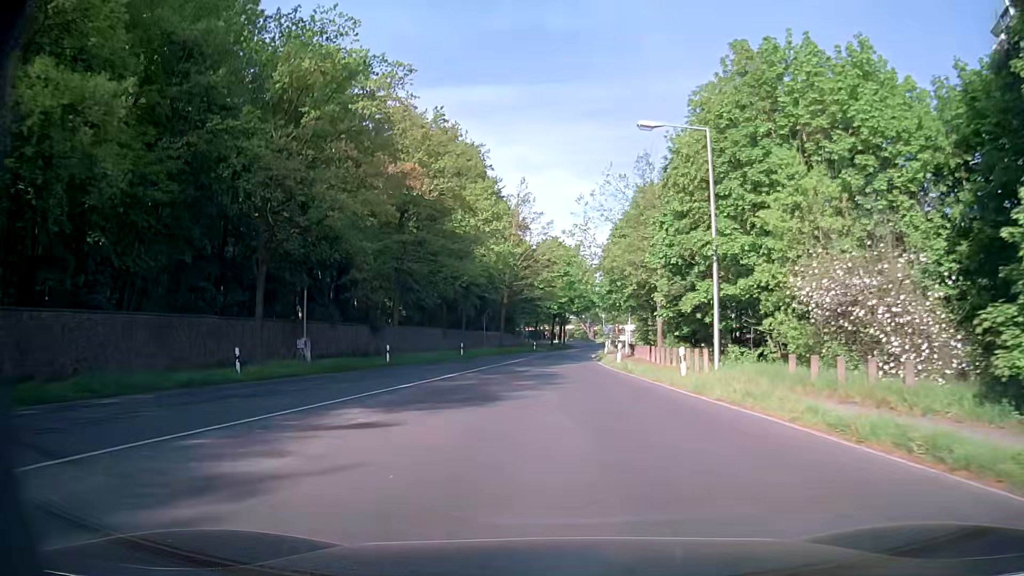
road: secondary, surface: asphalt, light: Day
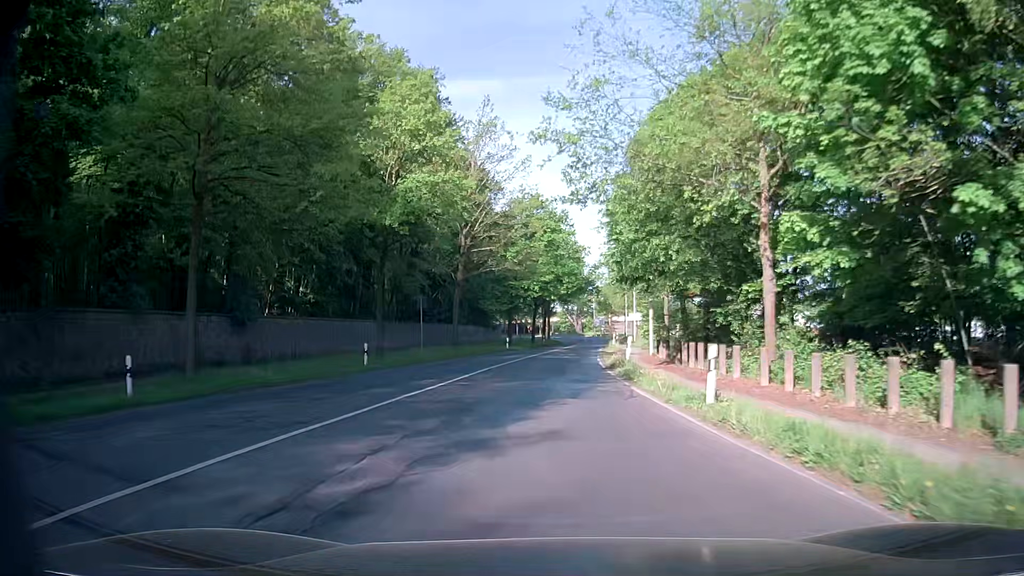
(+0.1, +22.8) m; +2°
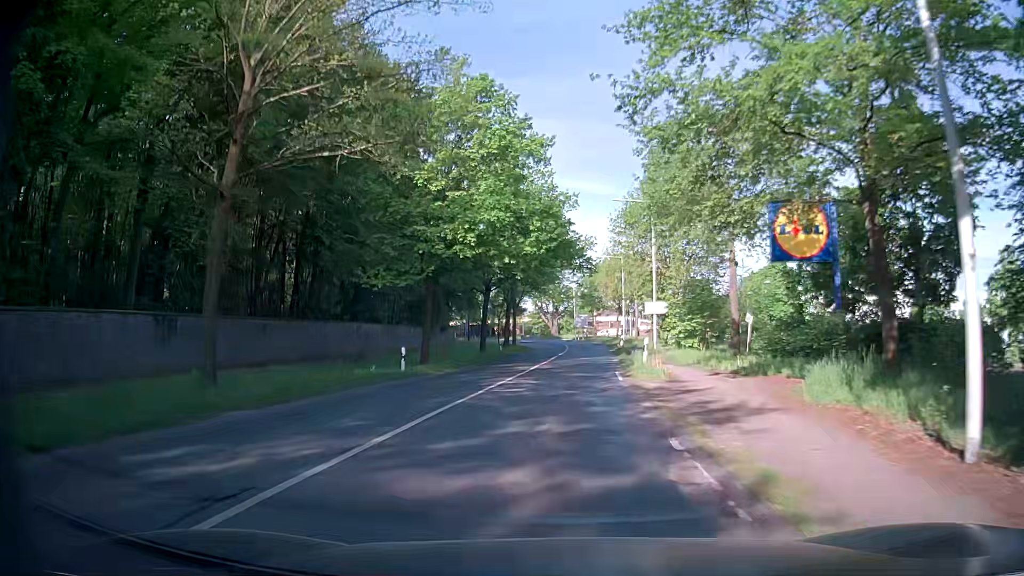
(-0.1, +30.5) m; +1°
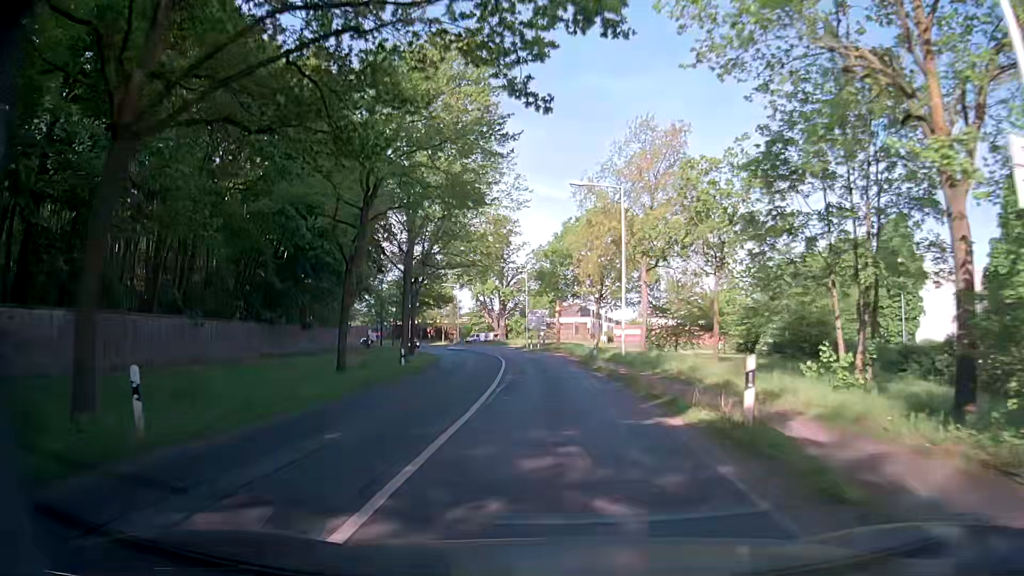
(+1.1, +38.0) m; +3°
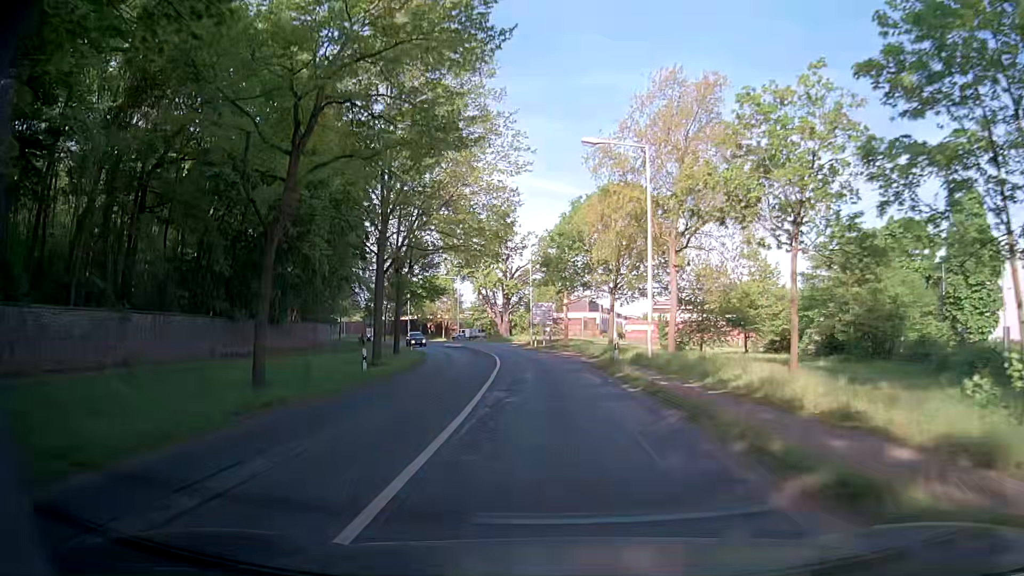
(0.0, +7.6) m; +1°
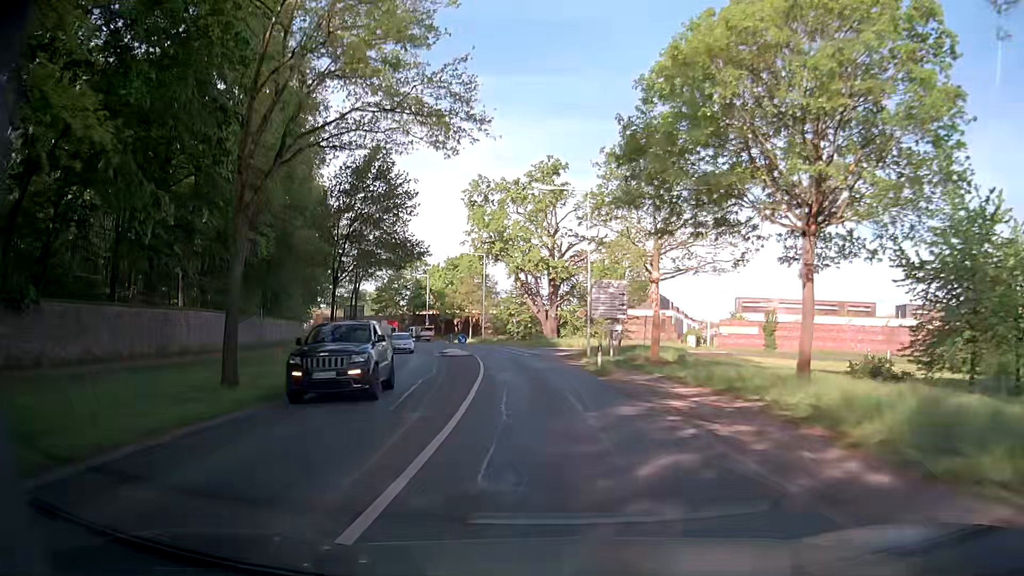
(-1.5, +30.4) m; -5°
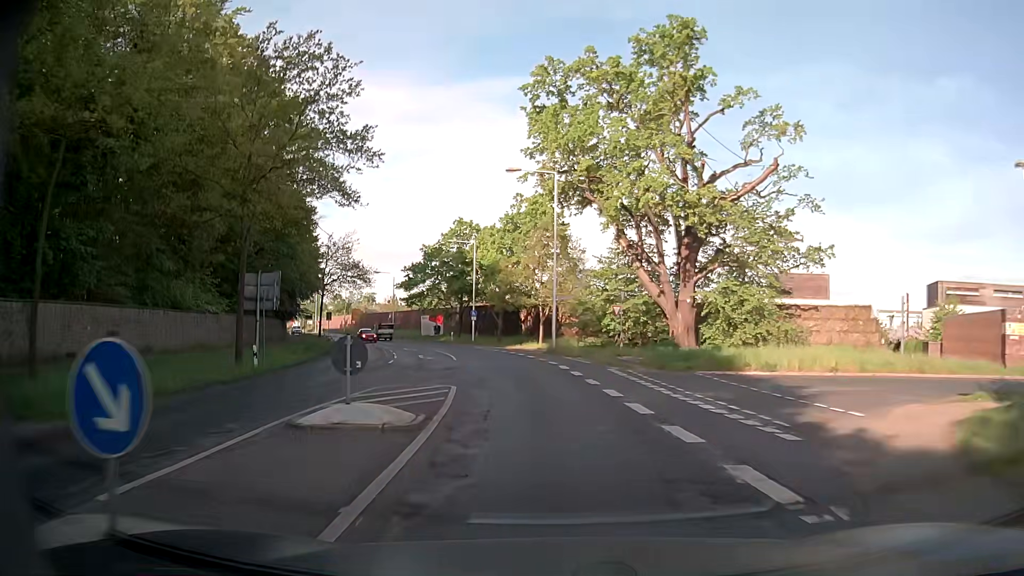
(-2.7, +38.0) m; -8°
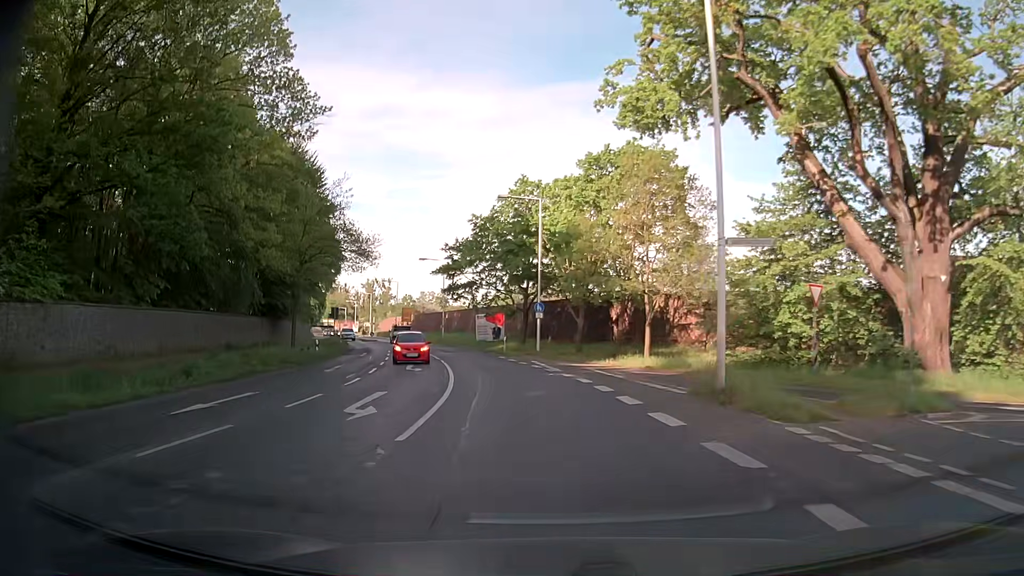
(-1.4, +22.8) m; -8°
(0, +10) (-1, +20) (-2, +30) (-5, +40) (-7, +49) (-10, +59) (-13, +68) (-16, +78) (-20, +87) (-23, +97) m
